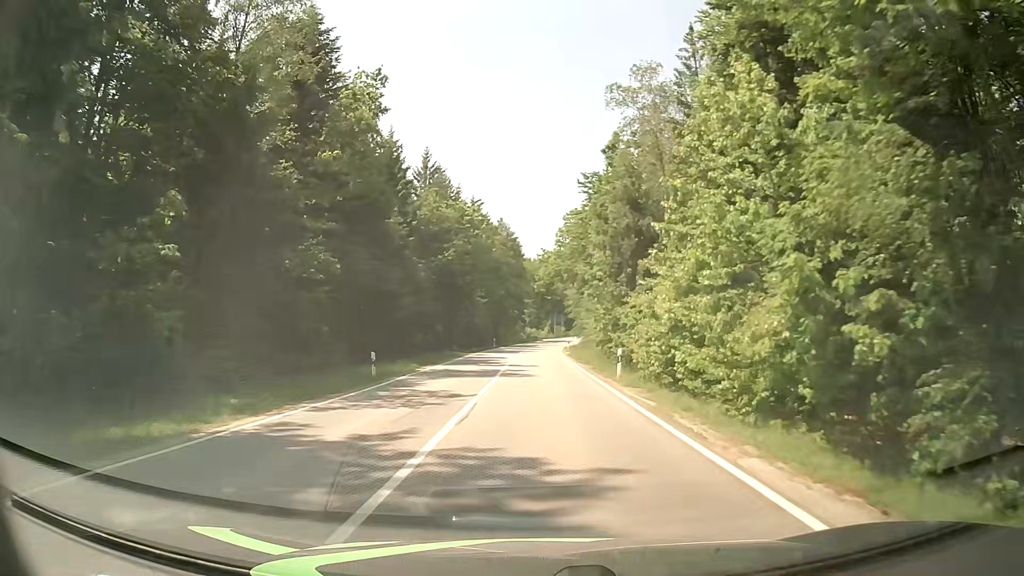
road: tertiary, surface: asphalt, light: Day
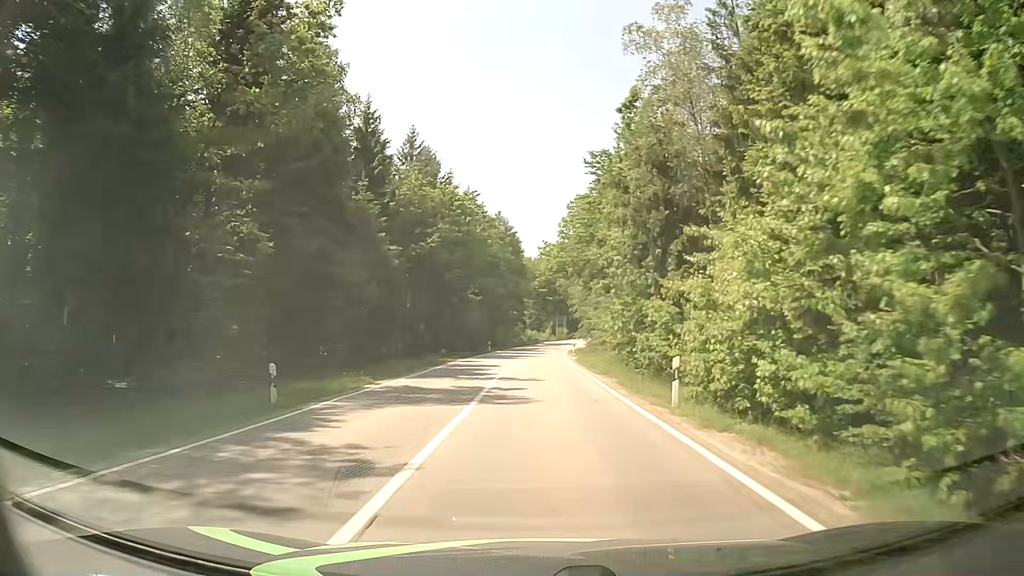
(0.0, +8.8) m; 0°
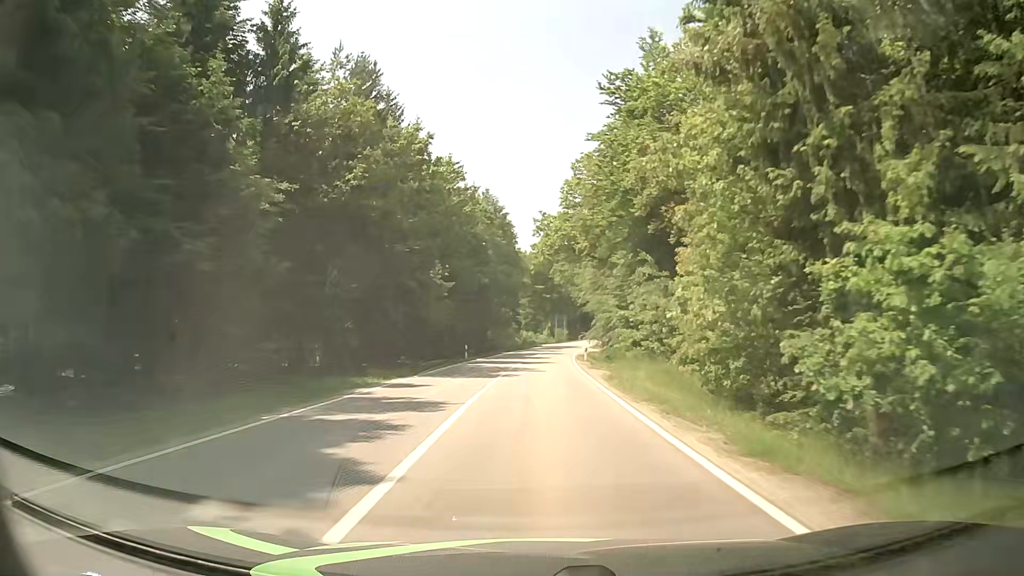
(0.0, +18.6) m; 0°
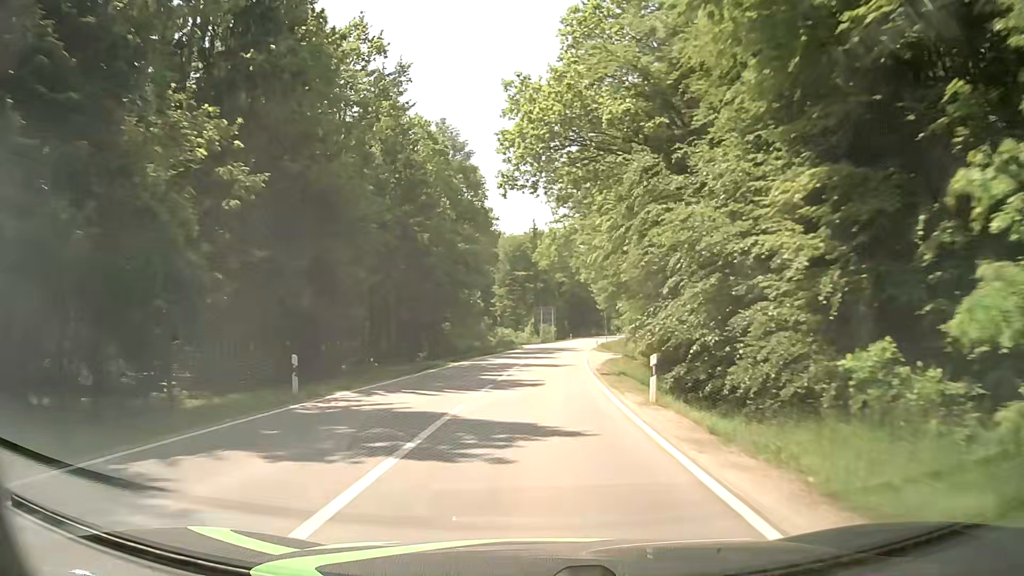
(+0.3, +30.3) m; +1°
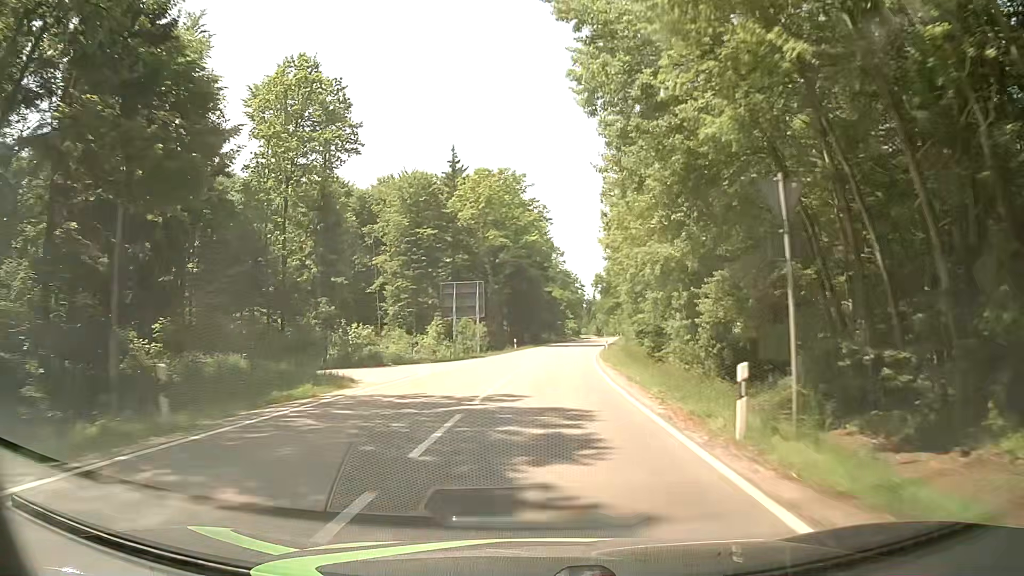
(+2.2, +56.0) m; +4°
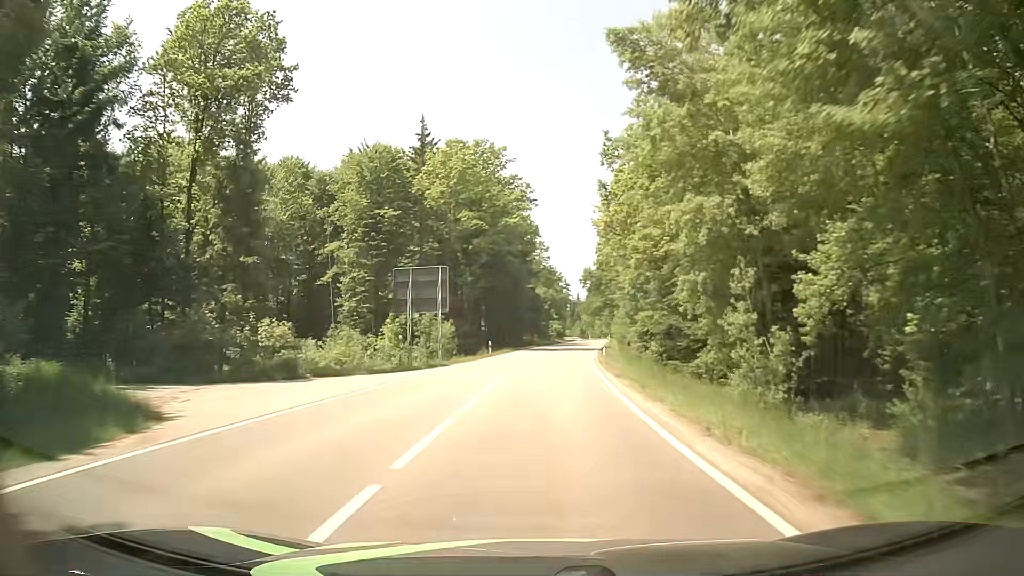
(+0.3, +11.7) m; +3°
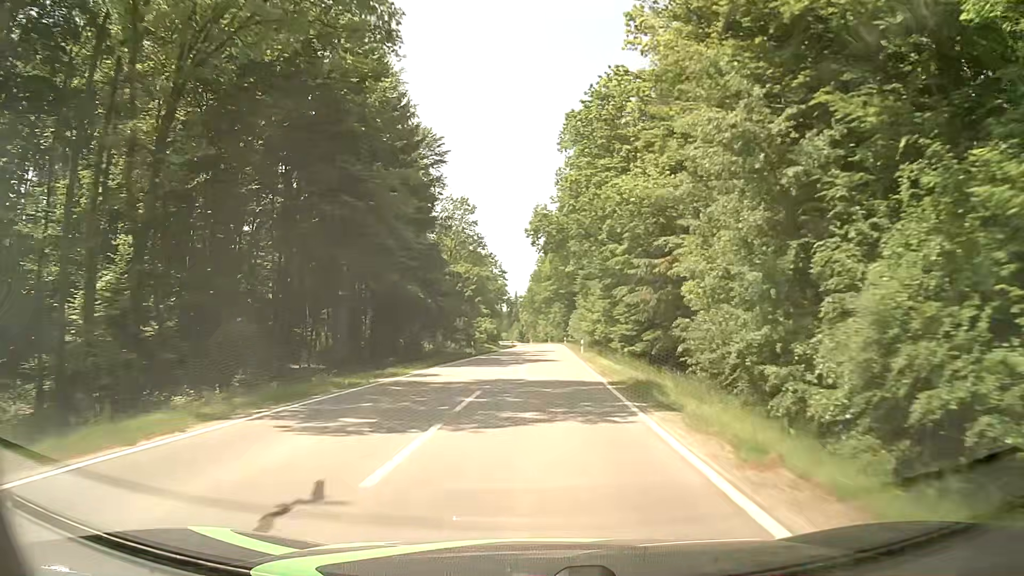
(+2.0, +47.6) m; +5°
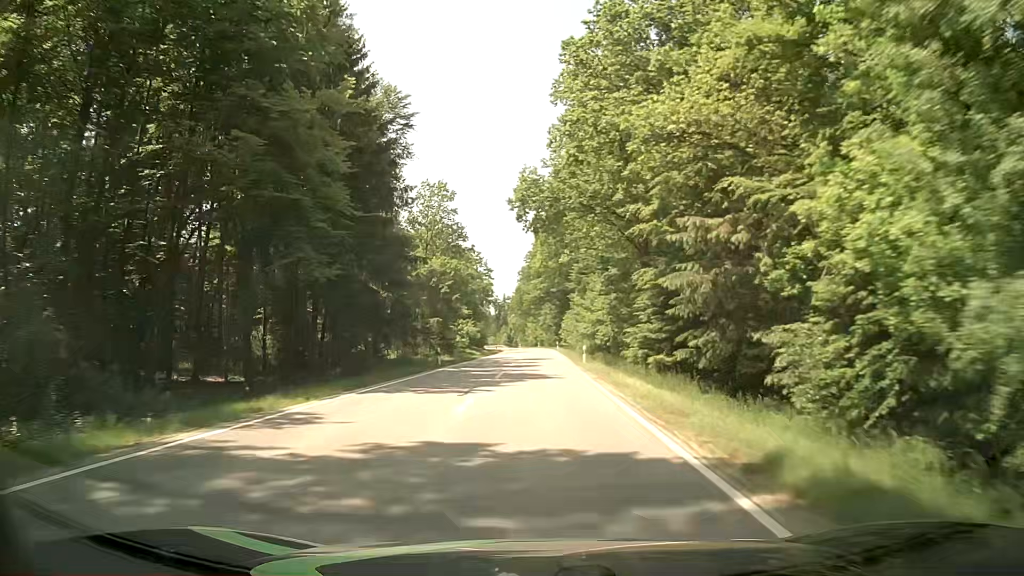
(+0.2, +12.1) m; +1°
(0, +10) (0, +20) (0, +30) (0, +40) (0, +50) (0, +60) (0, +70) (0, +80) (0, +90) (0, +100) m
